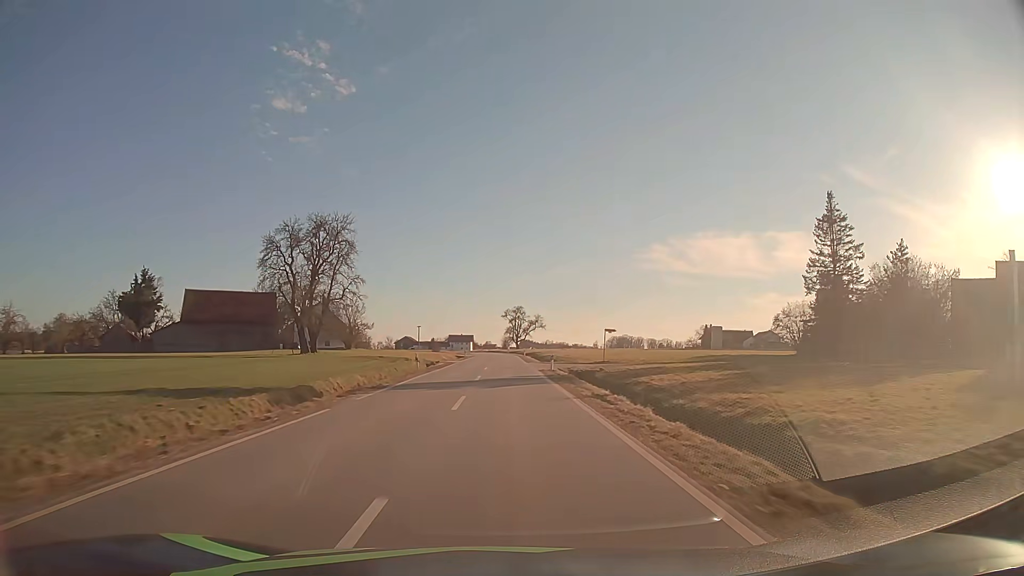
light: Day
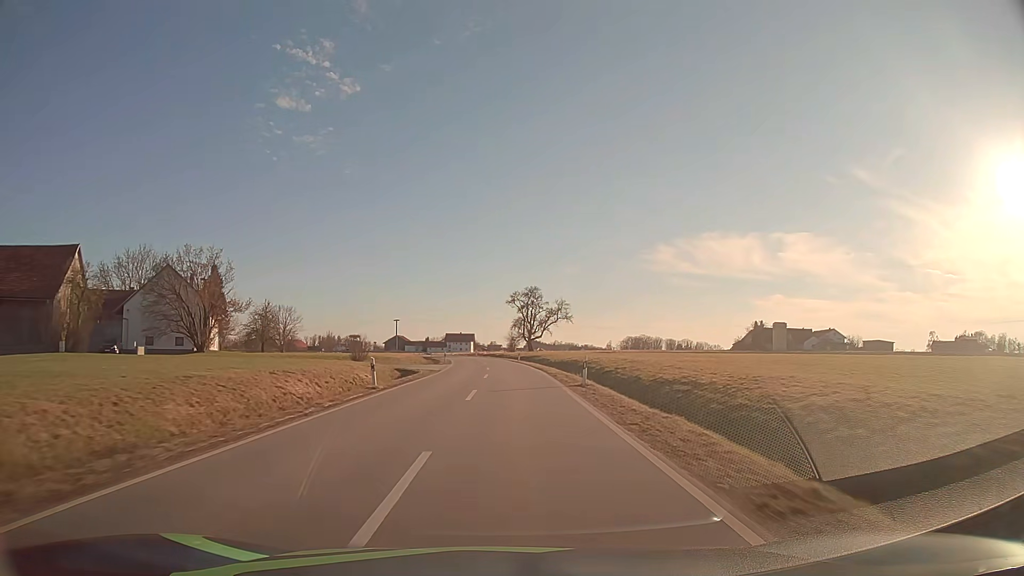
(-0.3, +58.2) m; -1°
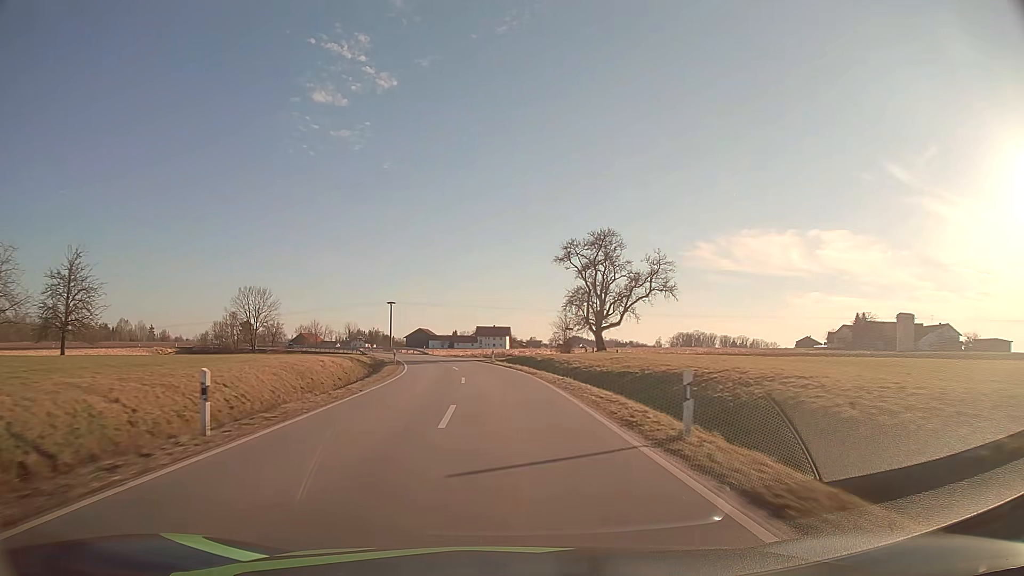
(-0.7, +54.6) m; -3°
(0, +10) (0, +20) (-1, +30) (-2, +40) (-4, +50) (-6, +60) (-8, +69) (-11, +79) (-14, +88) (-17, +98) m
